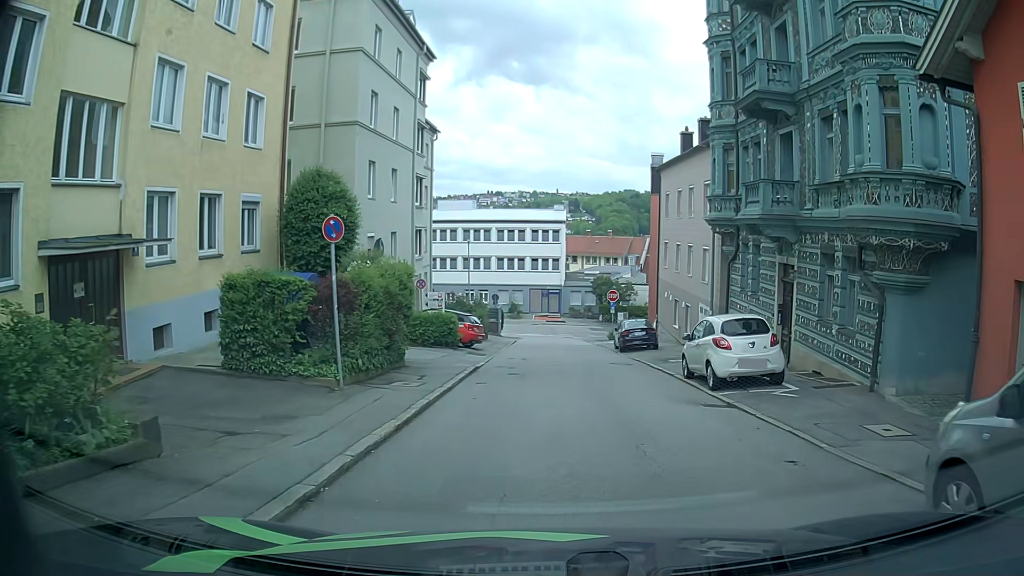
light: Day
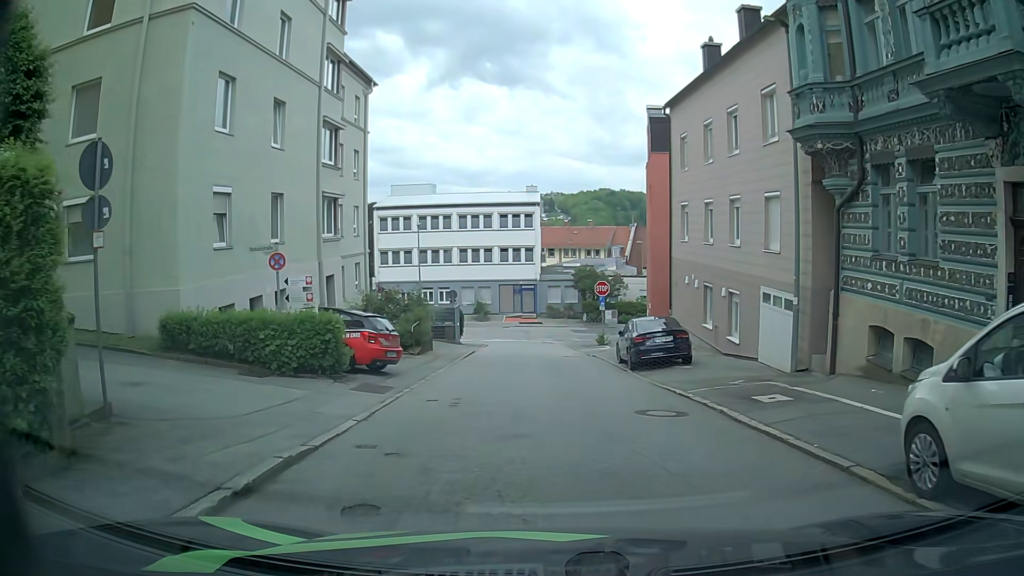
(+0.1, +11.7) m; 0°
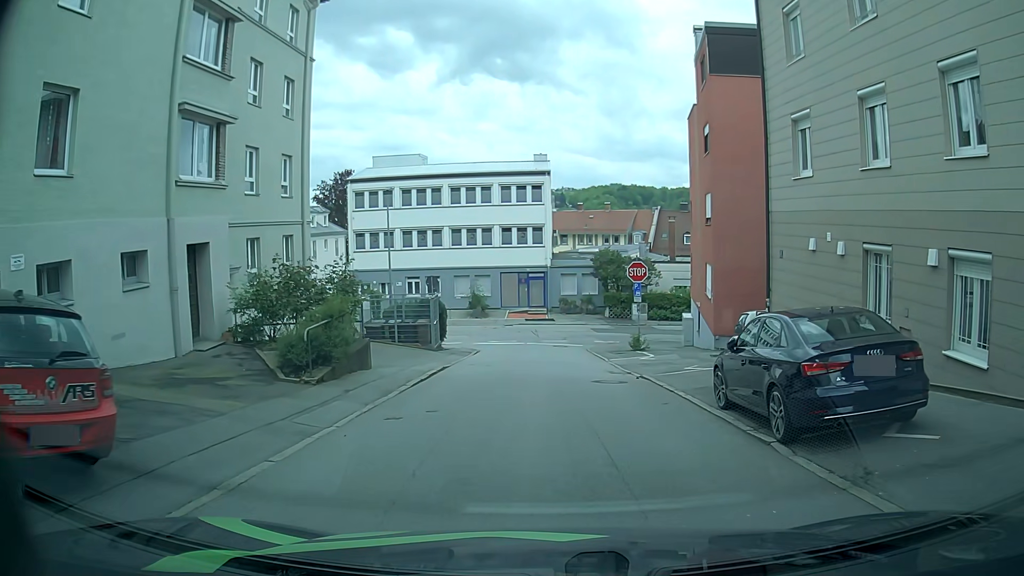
(-0.2, +11.6) m; 0°
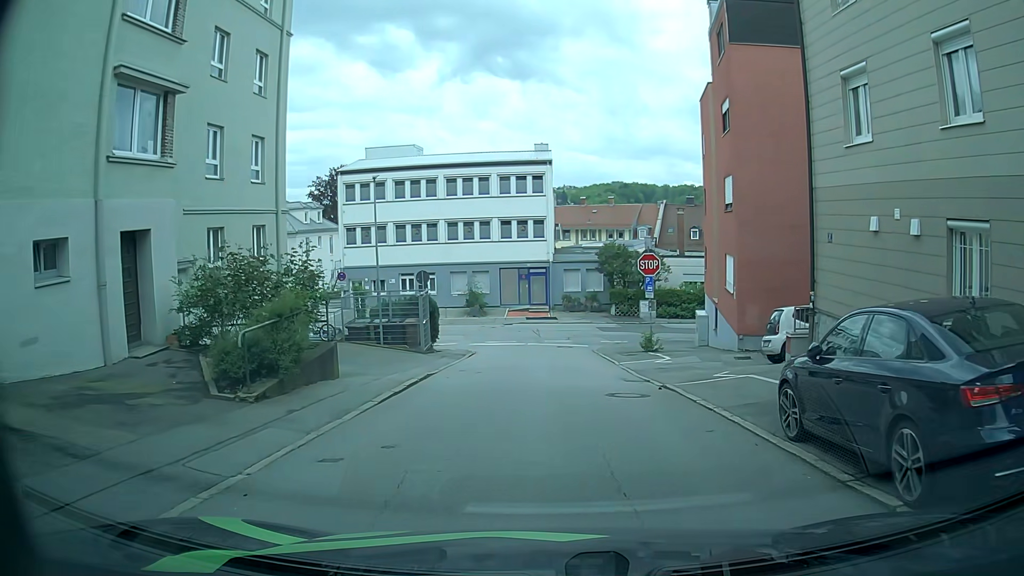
(0.0, +2.9) m; 0°
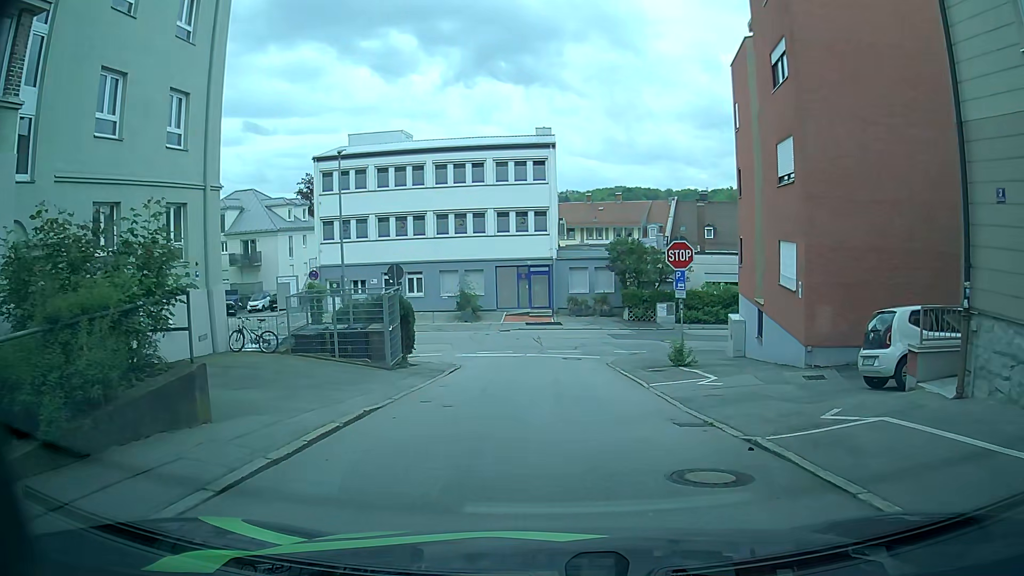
(-0.1, +5.8) m; -1°
